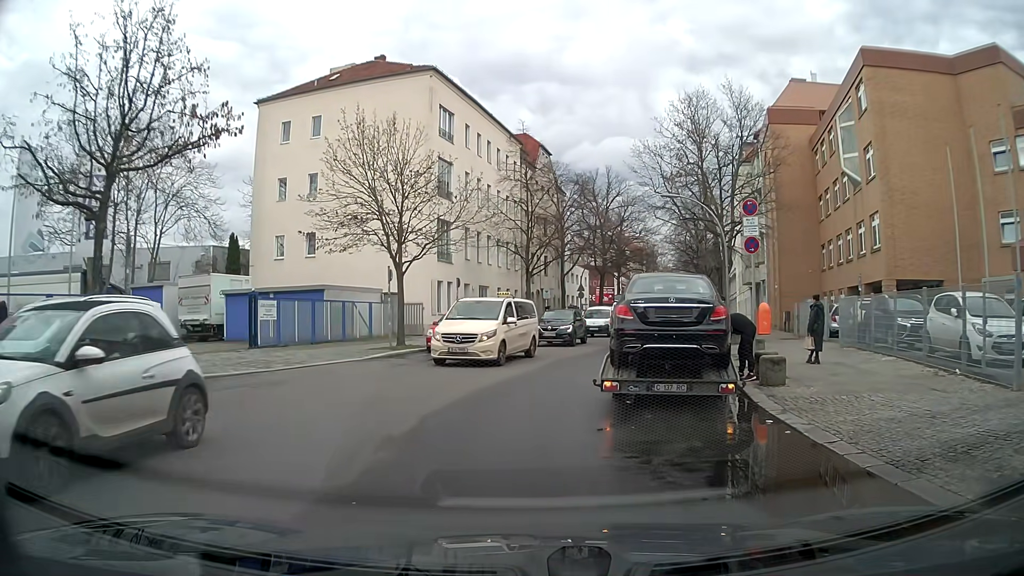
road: residential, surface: asphalt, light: Day
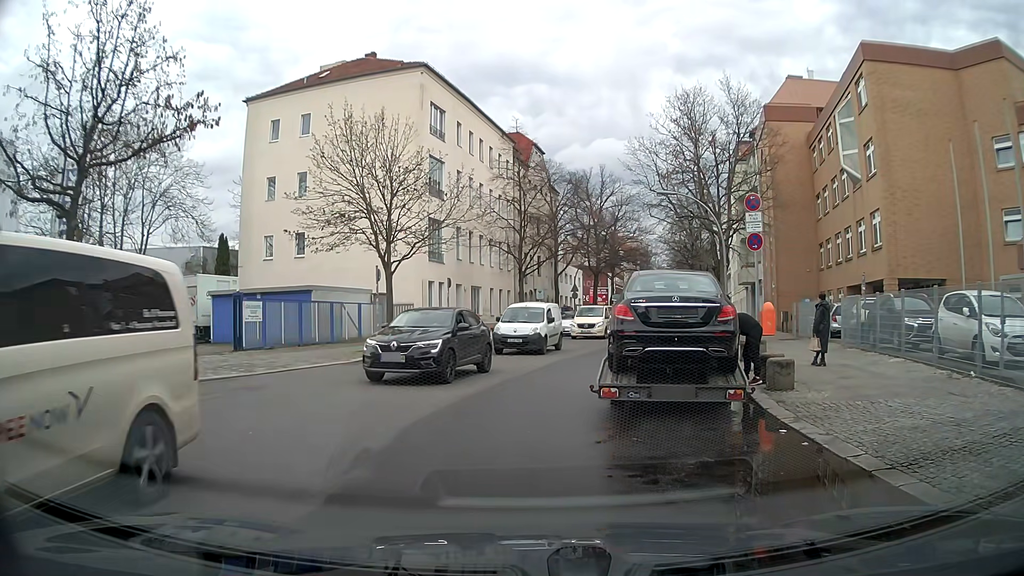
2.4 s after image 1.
(0.0, +0.7) m; 0°
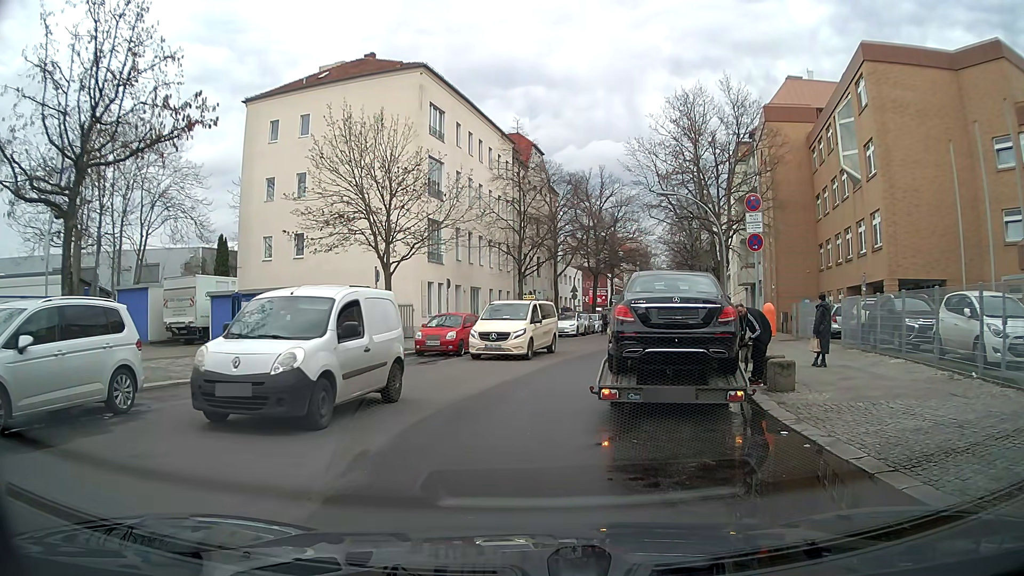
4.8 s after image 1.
(0.0, +0.1) m; 0°
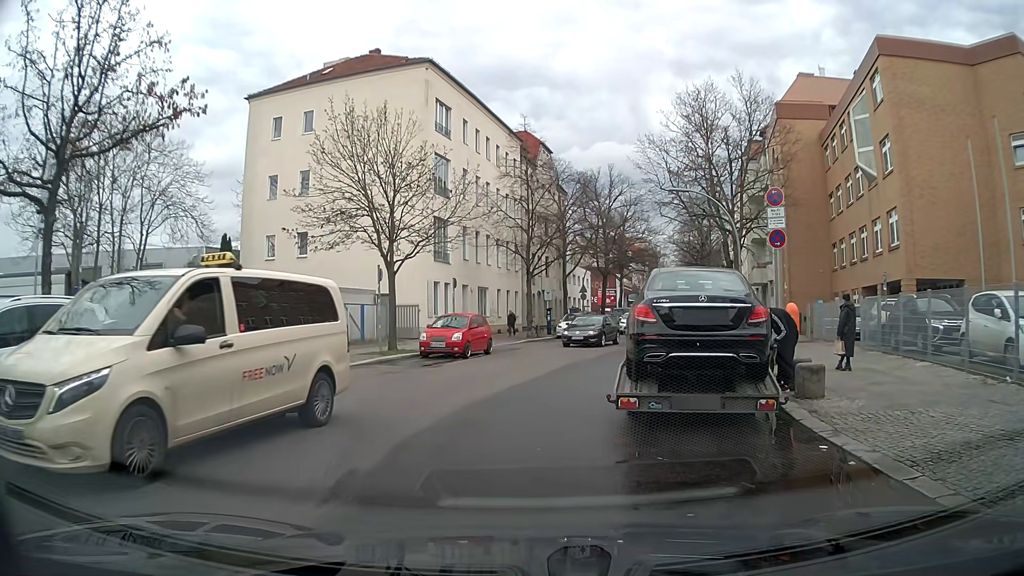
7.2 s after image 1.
(0.0, +0.9) m; 0°
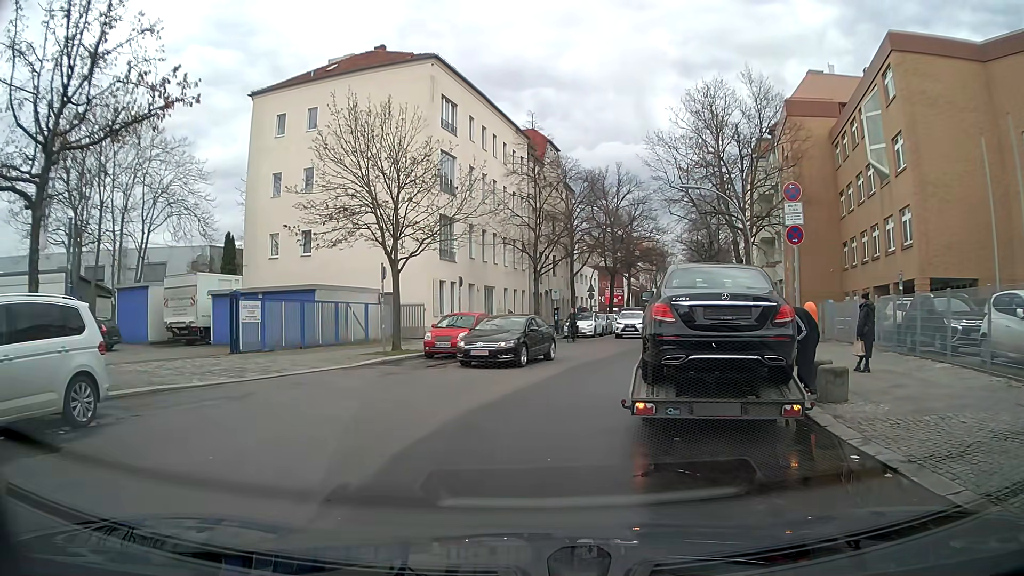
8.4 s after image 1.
(0.0, +0.6) m; 0°
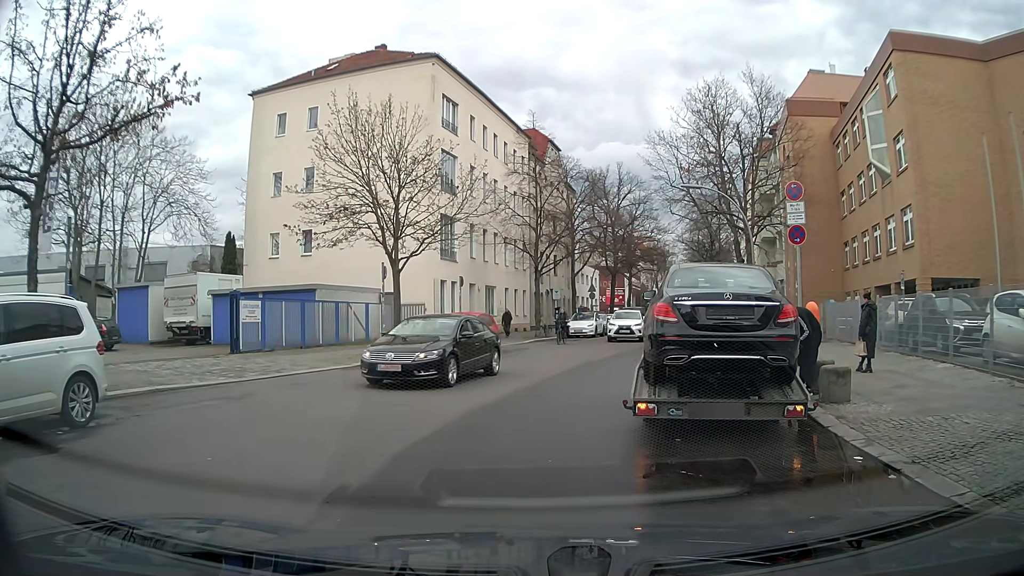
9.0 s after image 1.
(0.0, +0.1) m; 0°
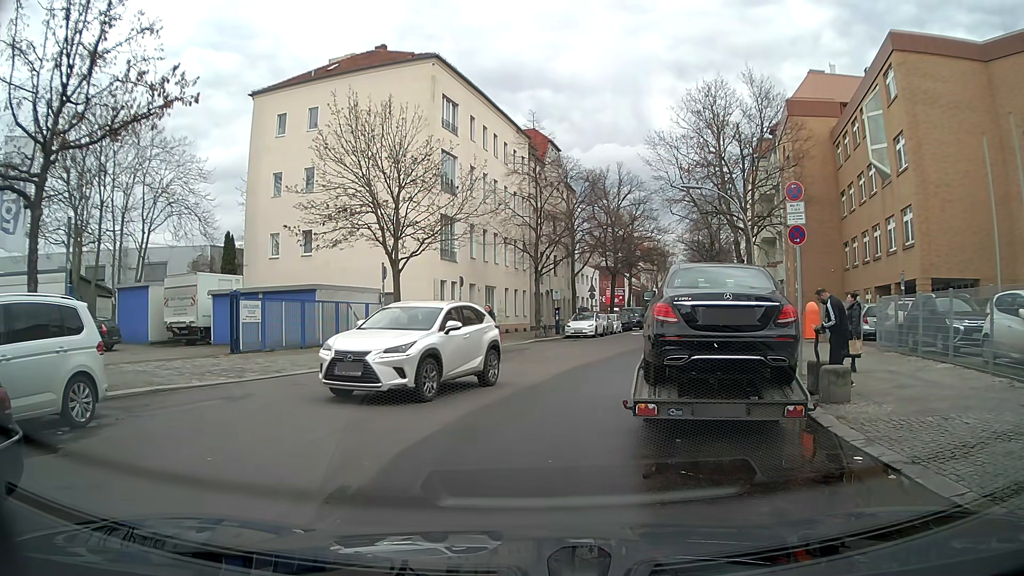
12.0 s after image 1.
(0.0, +0.1) m; 0°
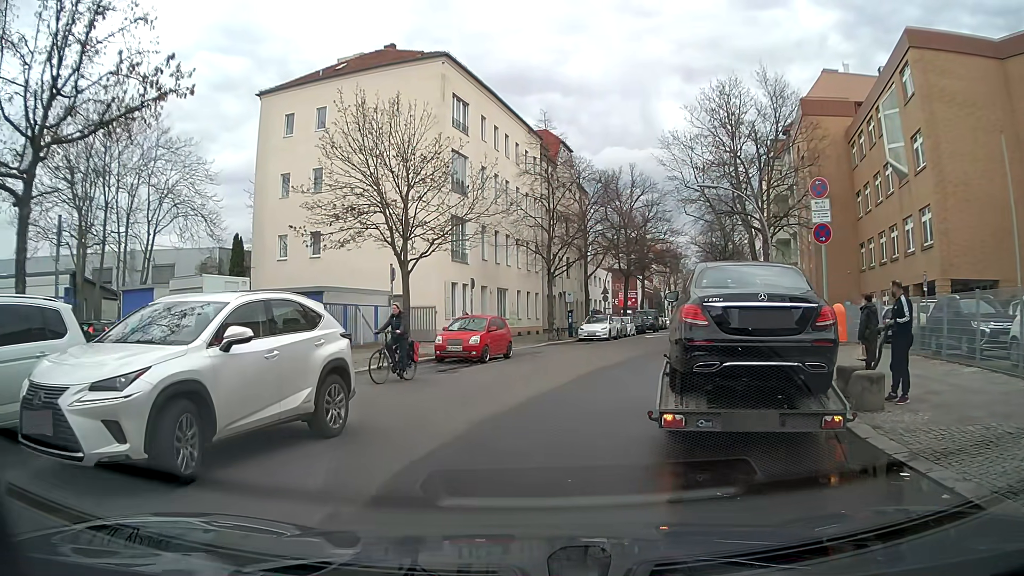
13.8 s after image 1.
(0.0, +0.7) m; 0°
